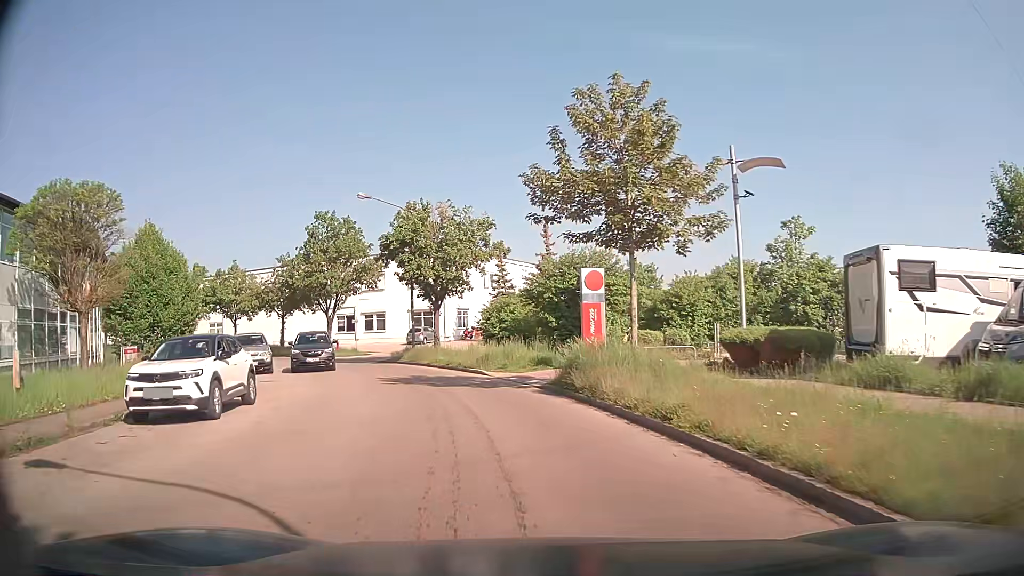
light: Day
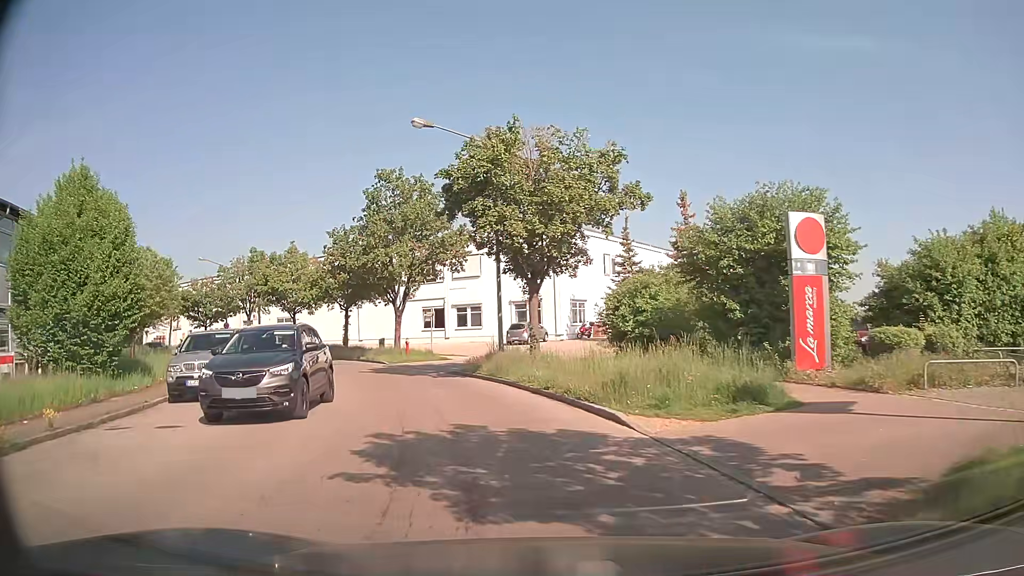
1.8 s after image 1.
(-1.1, +12.4) m; -10°
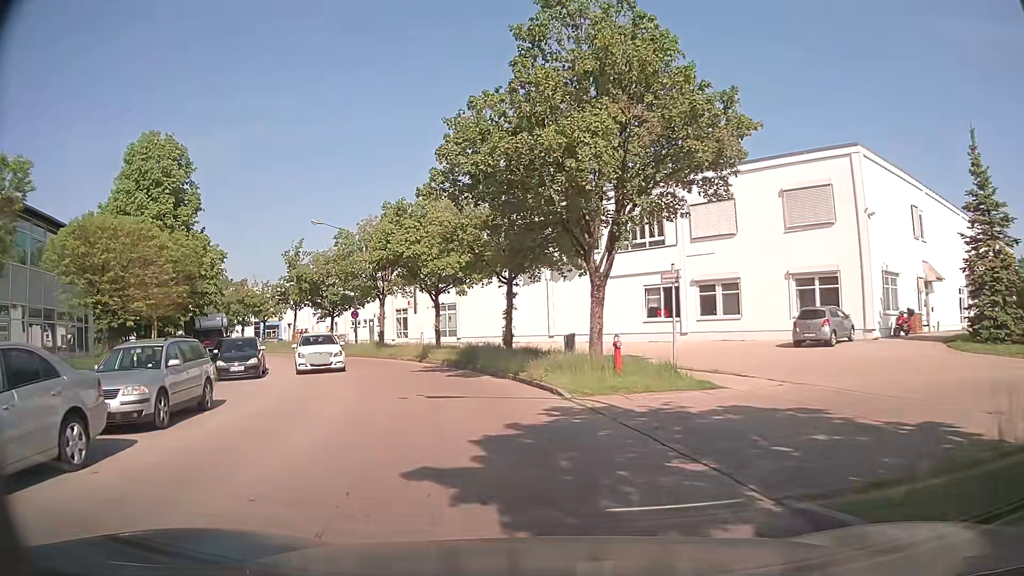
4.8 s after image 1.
(-3.3, +19.7) m; -18°
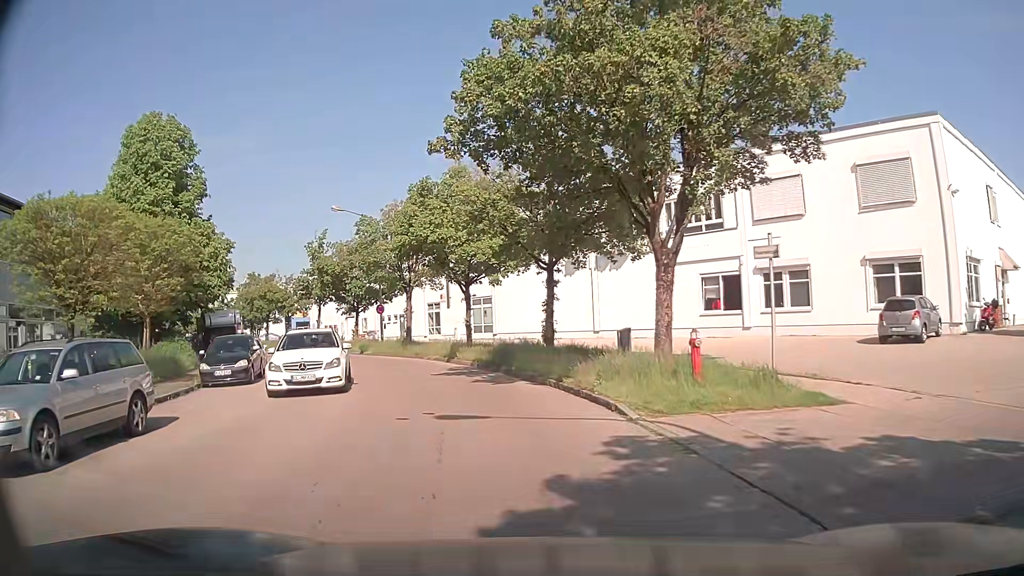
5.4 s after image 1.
(-0.1, +4.0) m; -3°
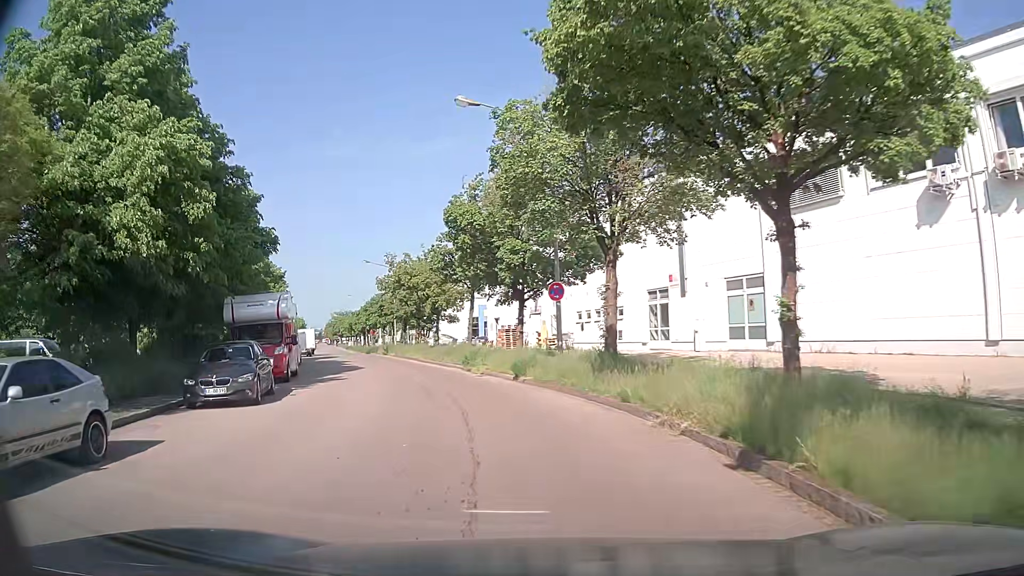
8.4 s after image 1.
(-3.1, +20.2) m; -18°
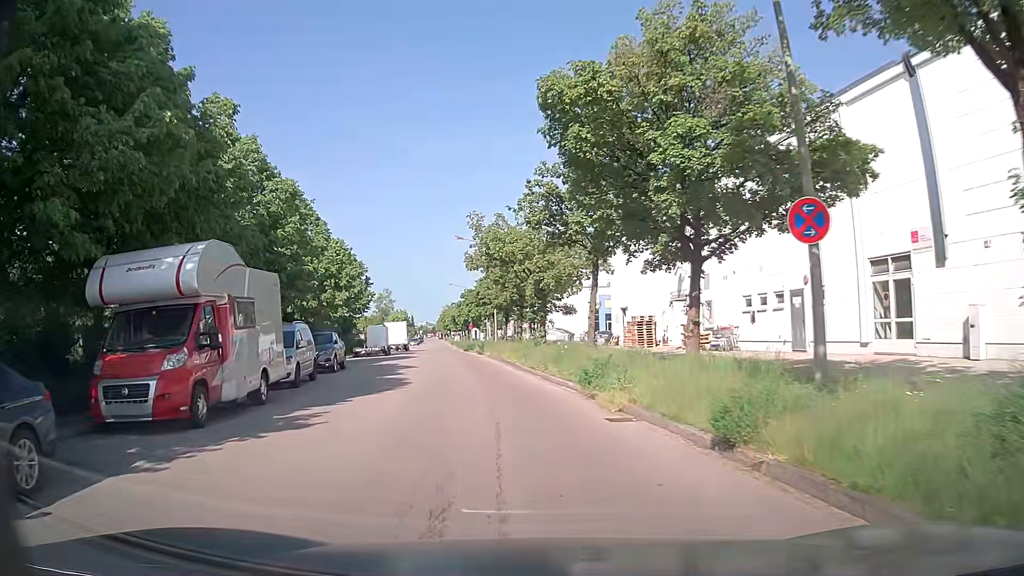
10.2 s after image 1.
(-1.3, +12.8) m; -12°
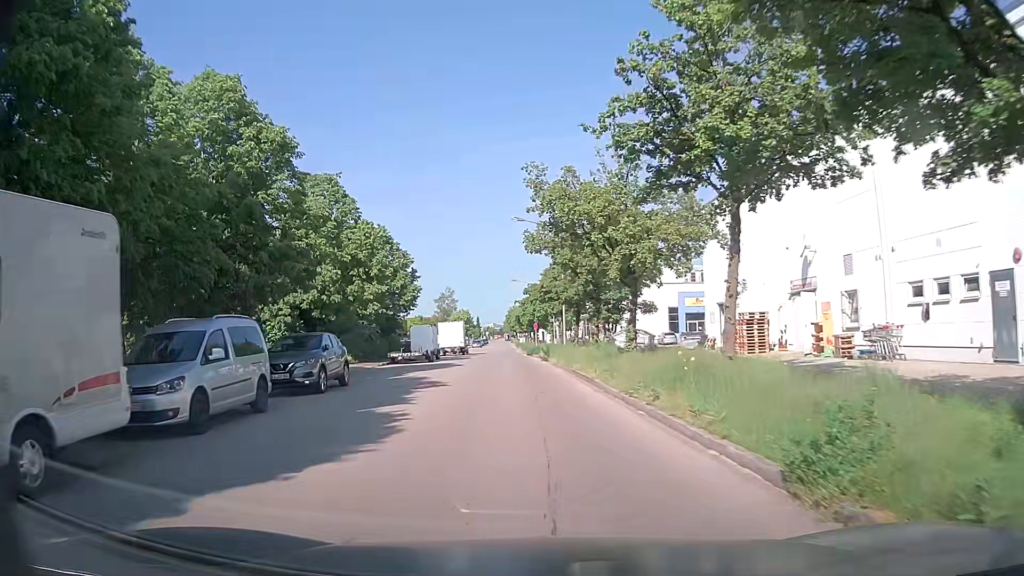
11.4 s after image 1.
(-0.3, +9.0) m; -5°
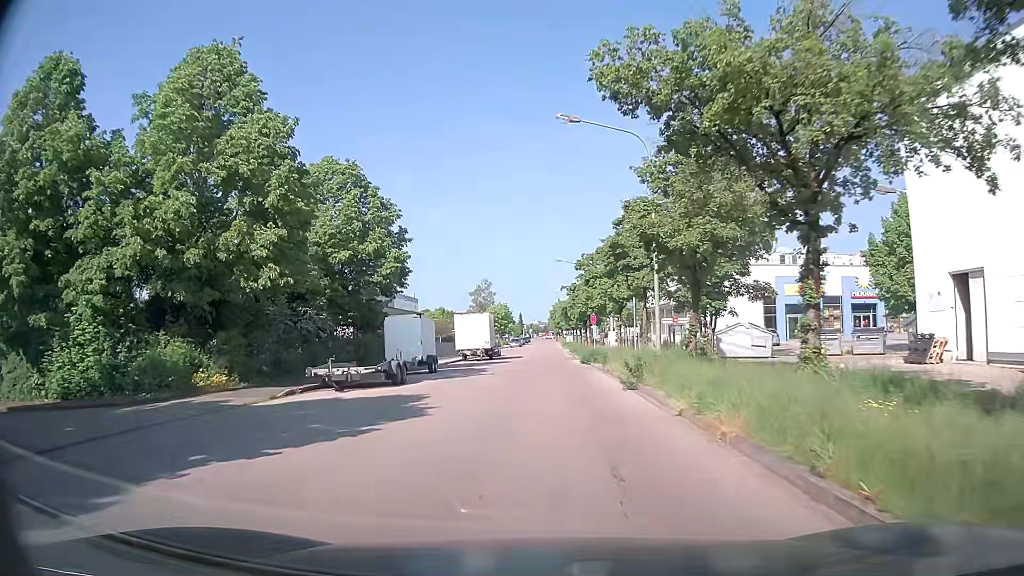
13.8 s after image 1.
(-0.9, +19.9) m; -4°
(0, +10) (0, +20) (0, +30) (0, +40) (0, +50) (0, +60) (0, +70) (0, +80) (0, +90) (0, +100) m
